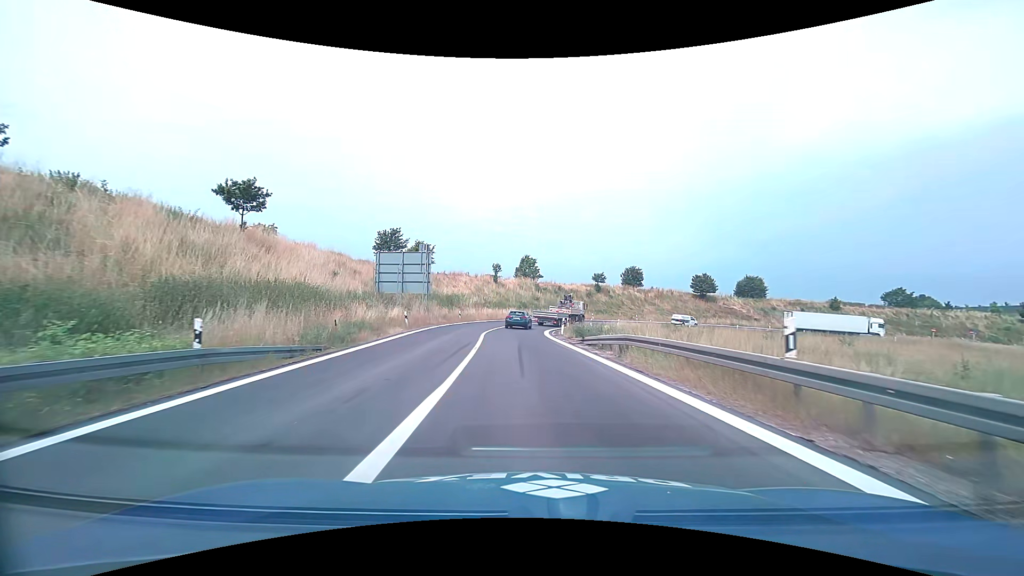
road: motorway_link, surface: asphalt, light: Day
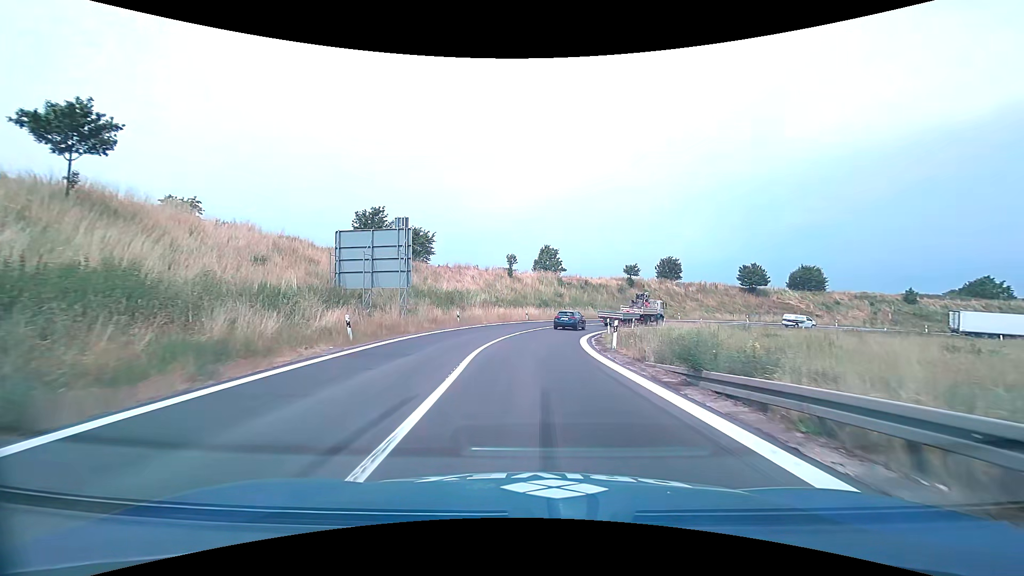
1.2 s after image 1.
(-0.4, +13.1) m; -3°
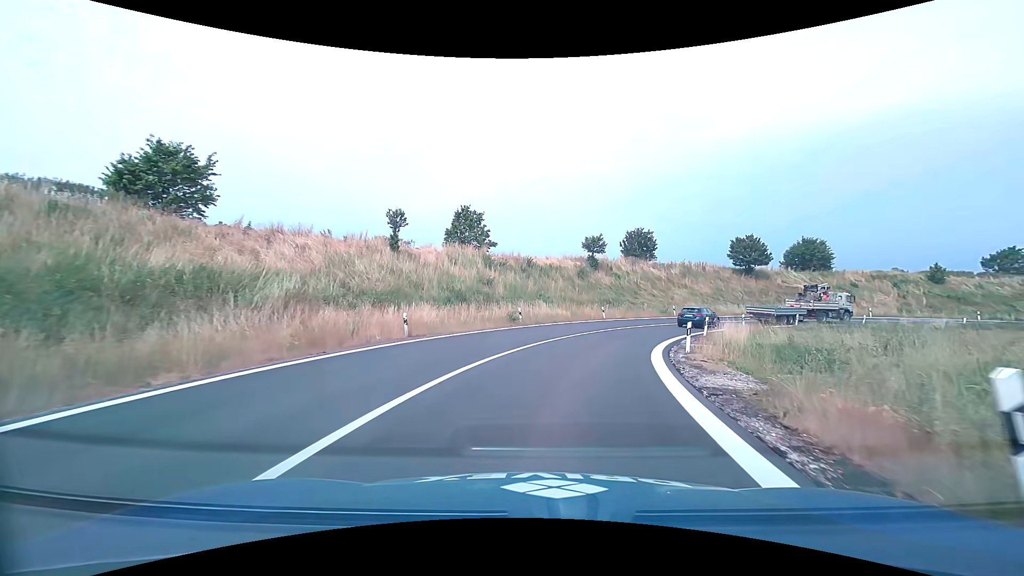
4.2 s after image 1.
(+1.3, +29.9) m; +7°
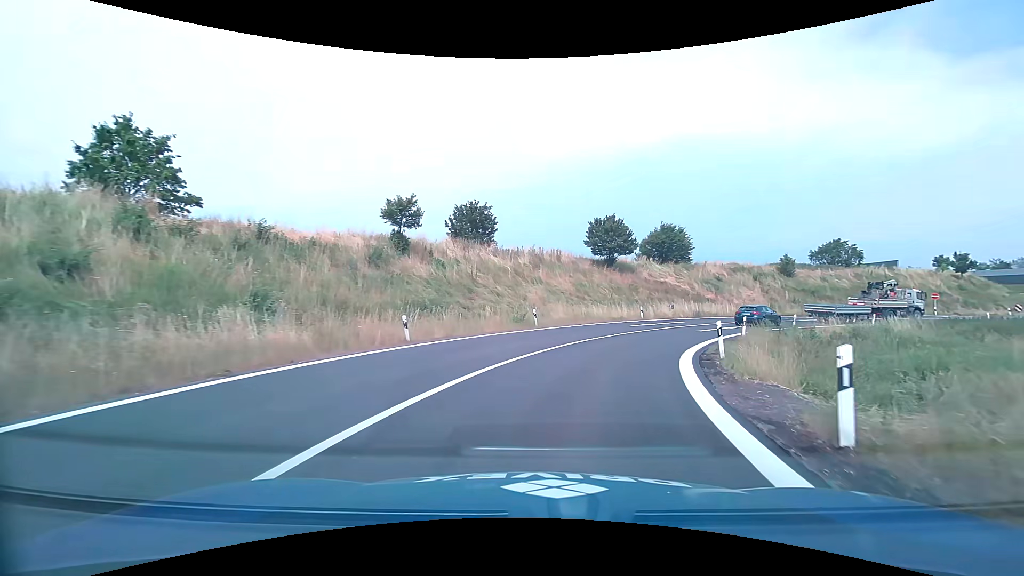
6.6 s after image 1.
(+3.5, +22.3) m; +19°
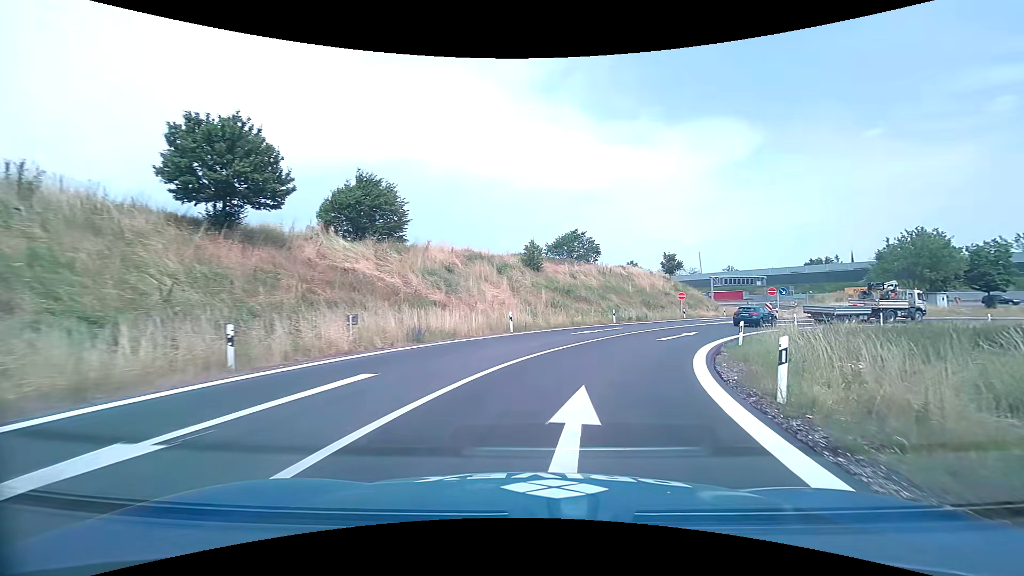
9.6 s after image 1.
(+7.6, +27.4) m; +31°
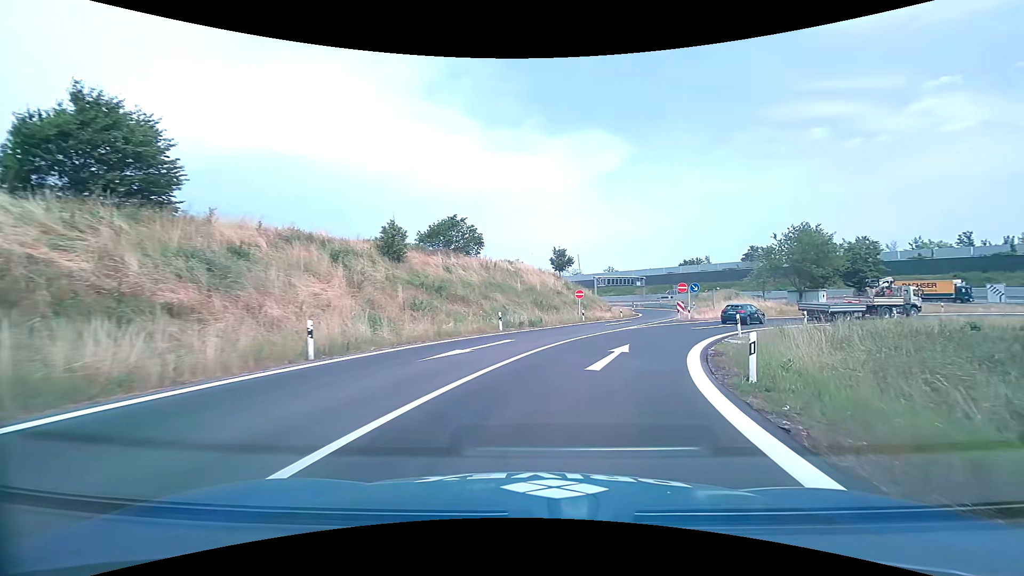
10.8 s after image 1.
(+1.3, +11.5) m; +13°
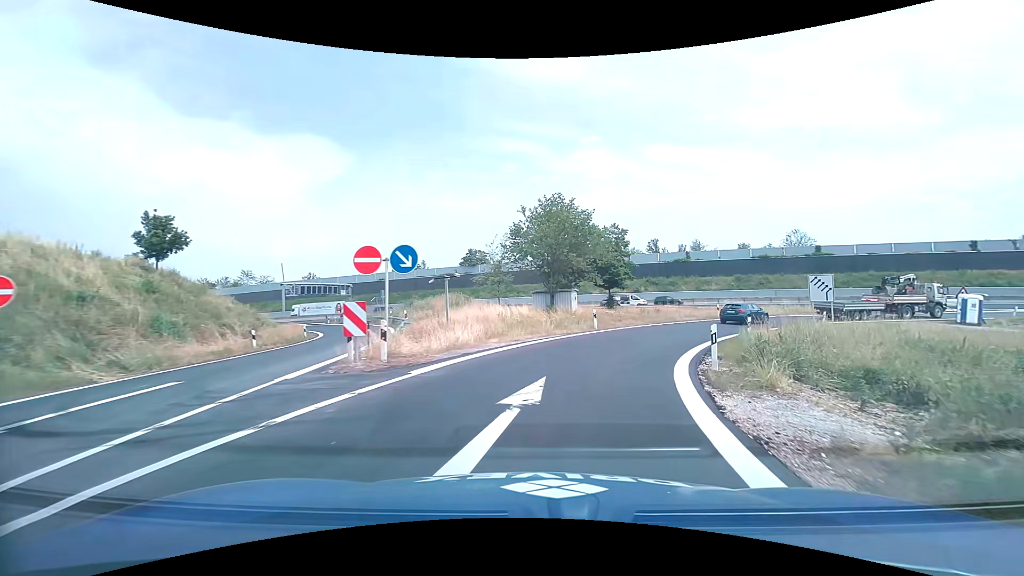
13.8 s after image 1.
(+8.0, +27.6) m; +31°
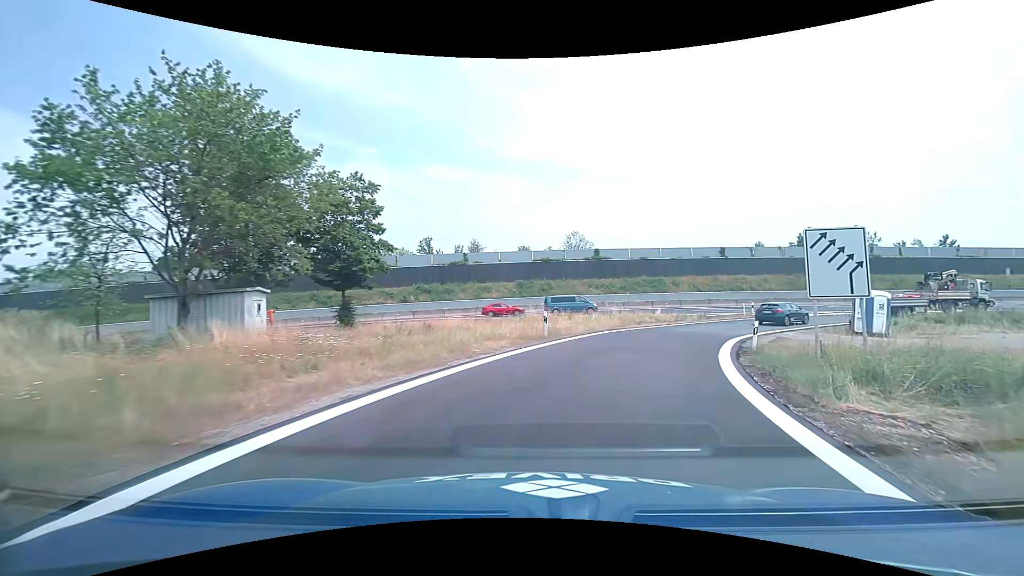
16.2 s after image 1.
(+4.9, +22.8) m; +25°
(+1, +10) (+4, +19) (+9, +28) (+15, +36) (+23, +42) (+33, +46) (+42, +48) (+52, +50) (+62, +52) (+72, +53) m
